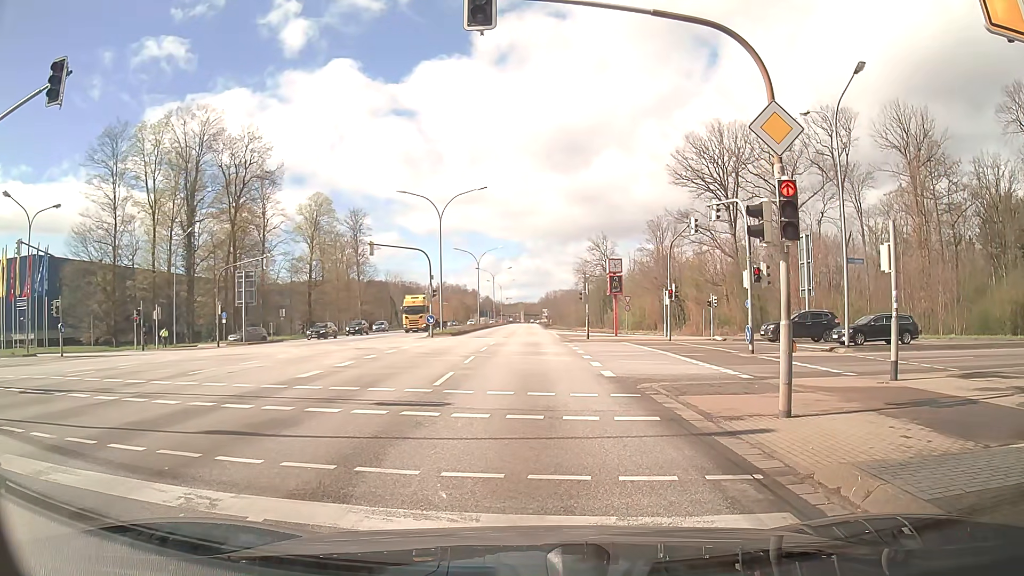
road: primary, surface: asphalt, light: Day
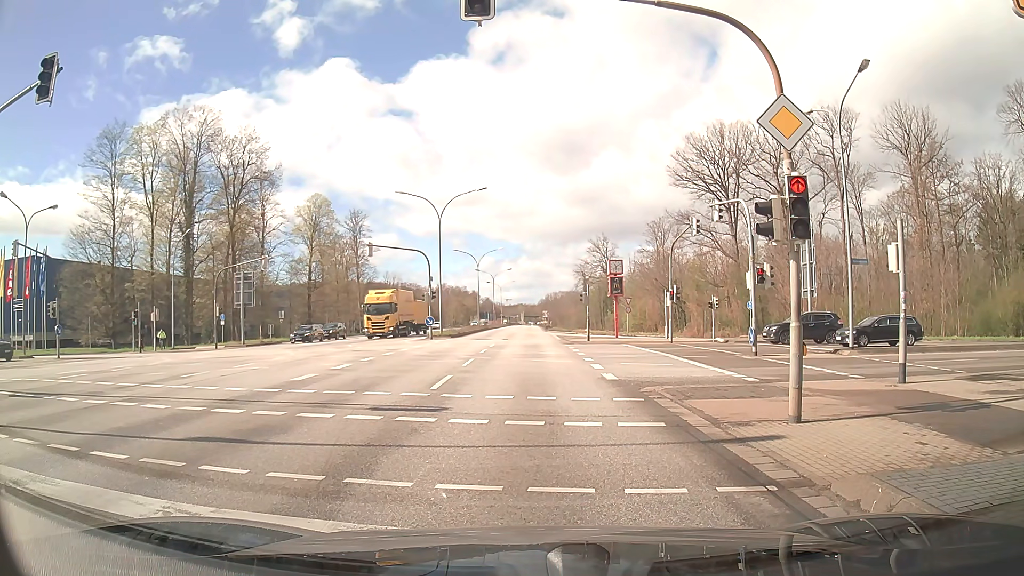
(0.0, +0.4) m; 0°
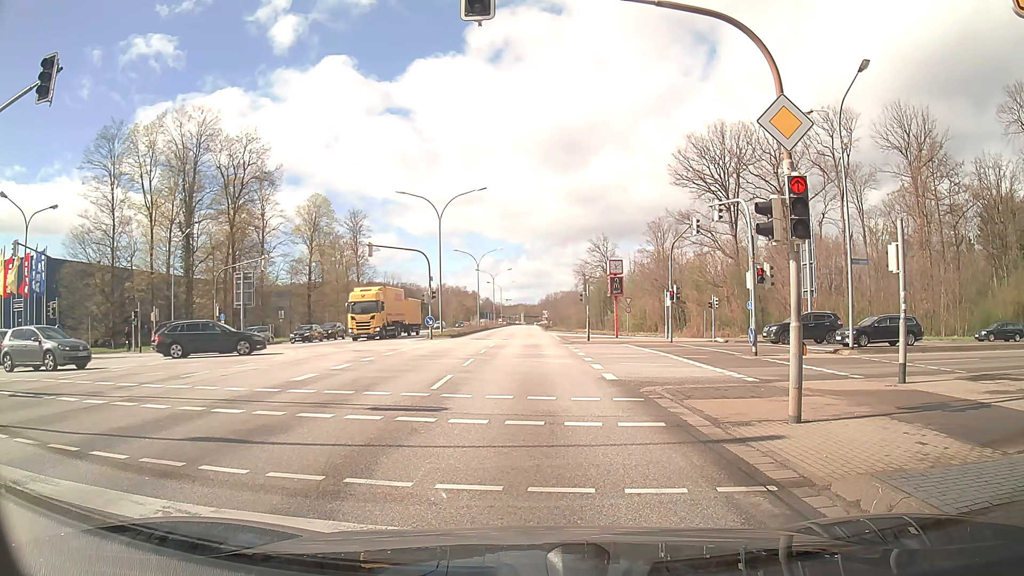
(0.0, 0.0) m; 0°
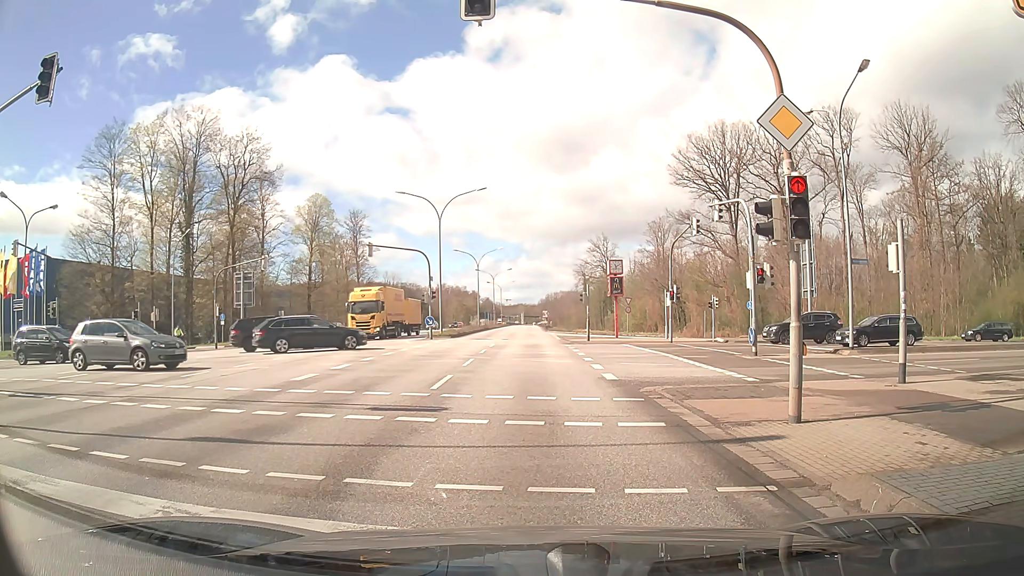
(0.0, 0.0) m; 0°
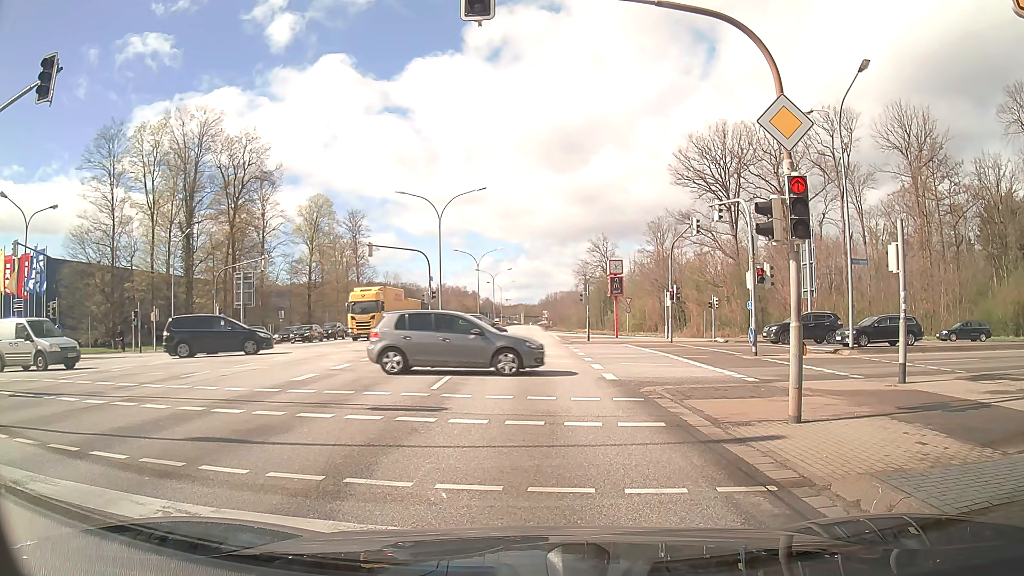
(0.0, 0.0) m; 0°
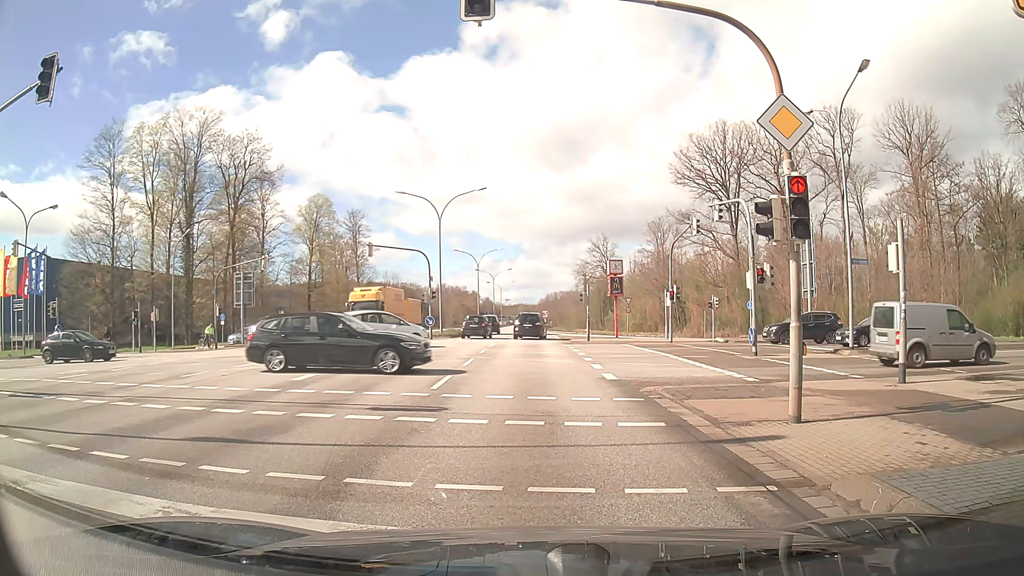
(0.0, 0.0) m; 0°
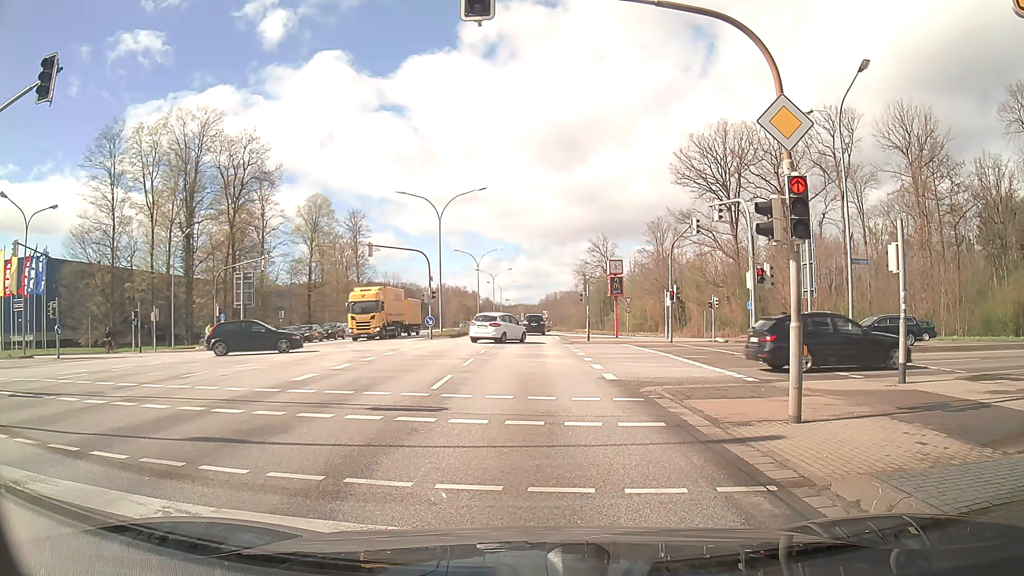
(0.0, 0.0) m; 0°
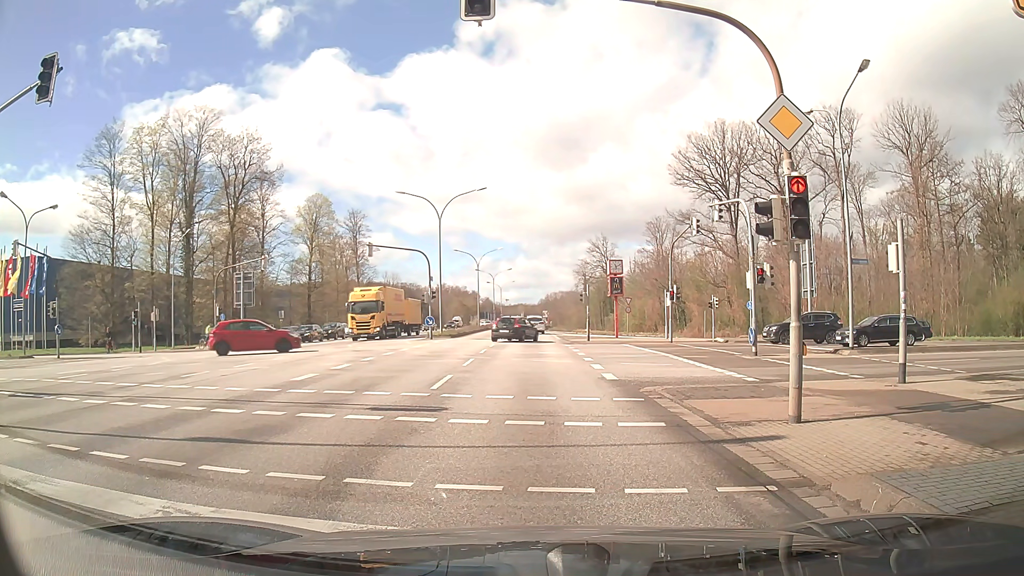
(0.0, 0.0) m; 0°
(0, +10) (0, +20) (0, +30) (+1, +40) (+1, +50) (+1, +60) (+1, +70) (+1, +80) (+1, +90) (+1, +100) m
